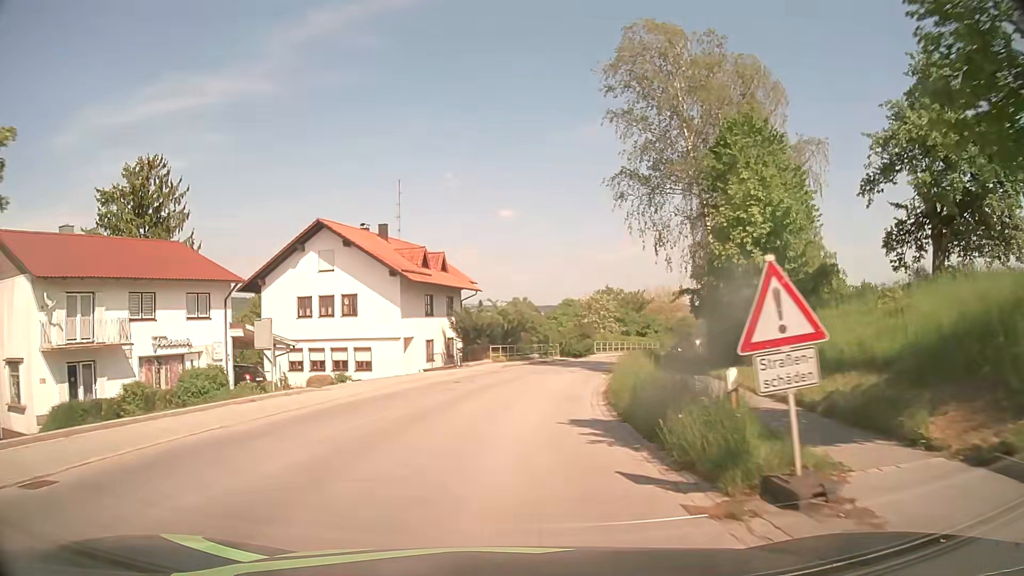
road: secondary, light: Day
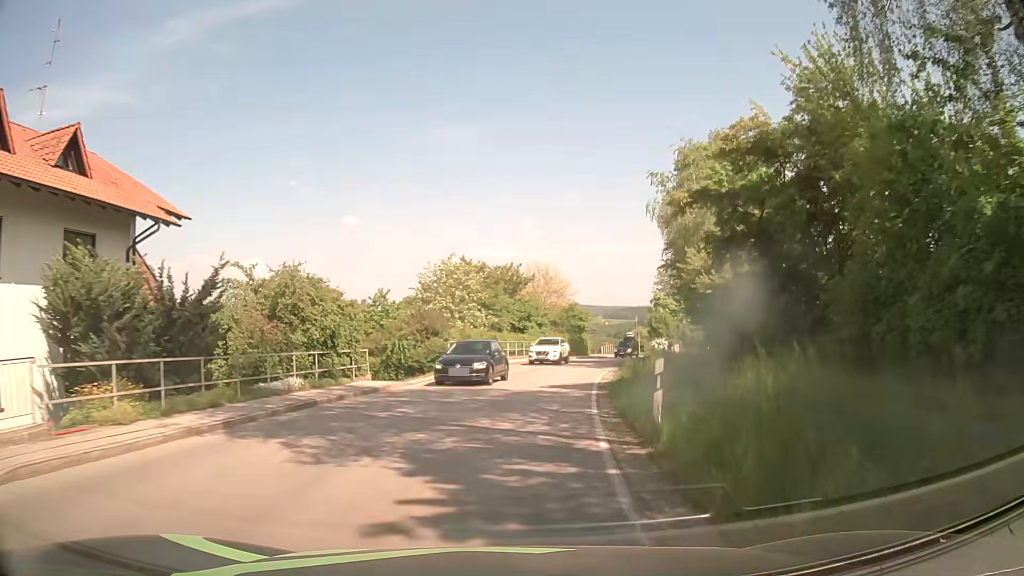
(+3.3, +30.3) m; +14°
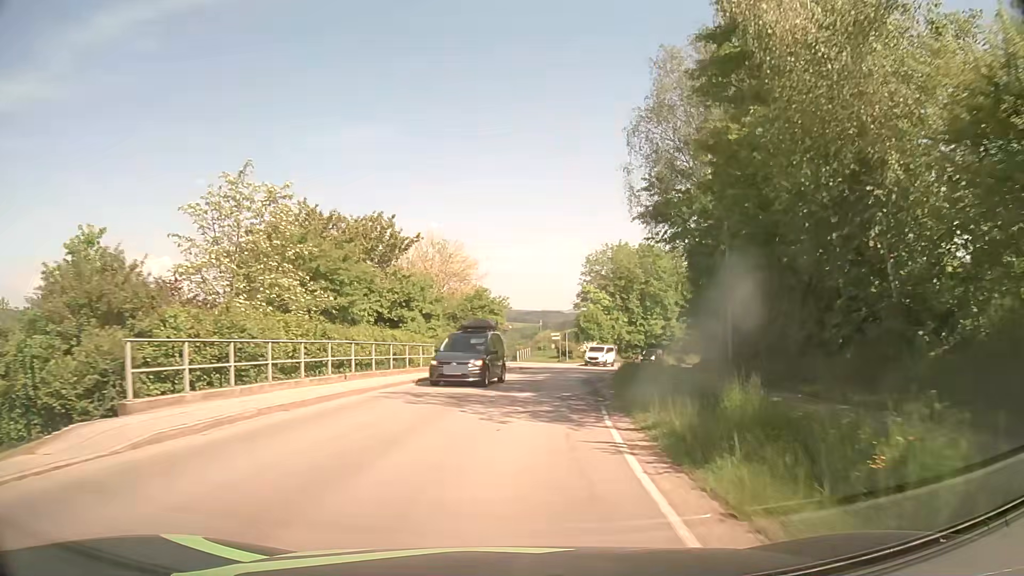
(+1.5, +22.8) m; +8°
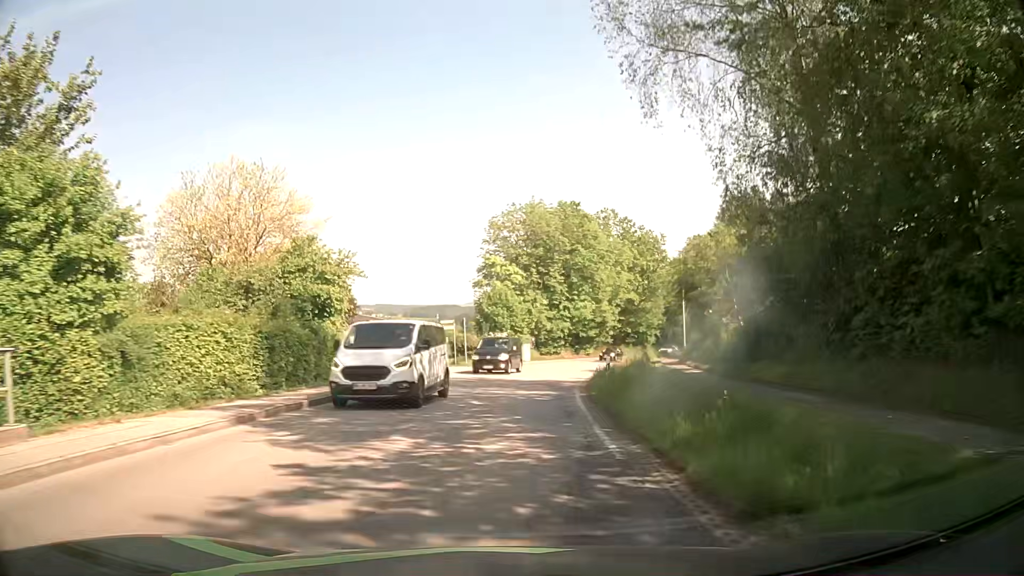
(+1.9, +23.4) m; +9°
(0, +10) (+1, +20) (+2, +30) (+4, +40) (+6, +49) (+9, +59) (+13, +68) (+17, +77) (+22, +86) (+28, +94) m
